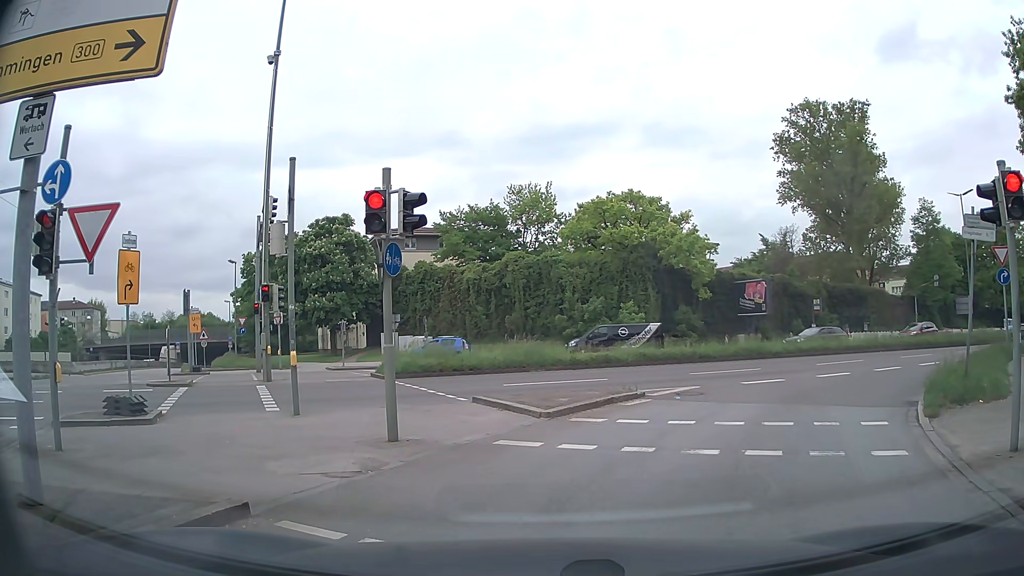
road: trunk_link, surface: asphalt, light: Day
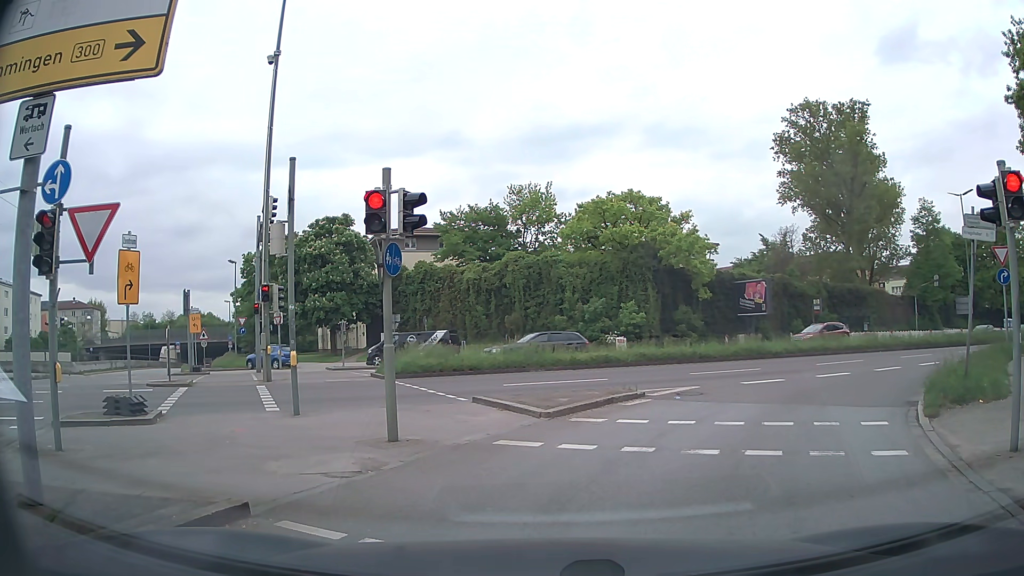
(0.0, 0.0) m; 0°
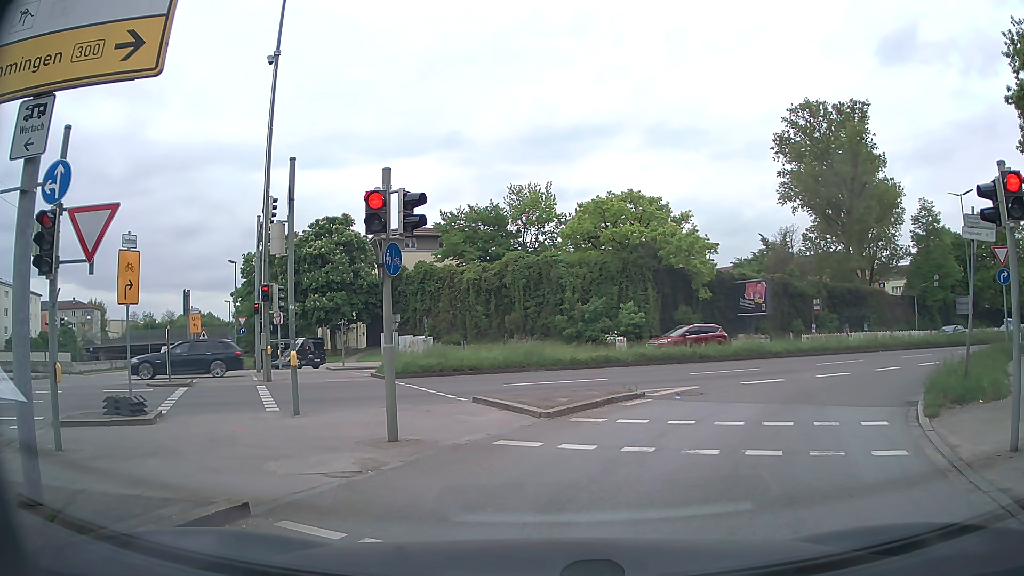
(0.0, 0.0) m; 0°
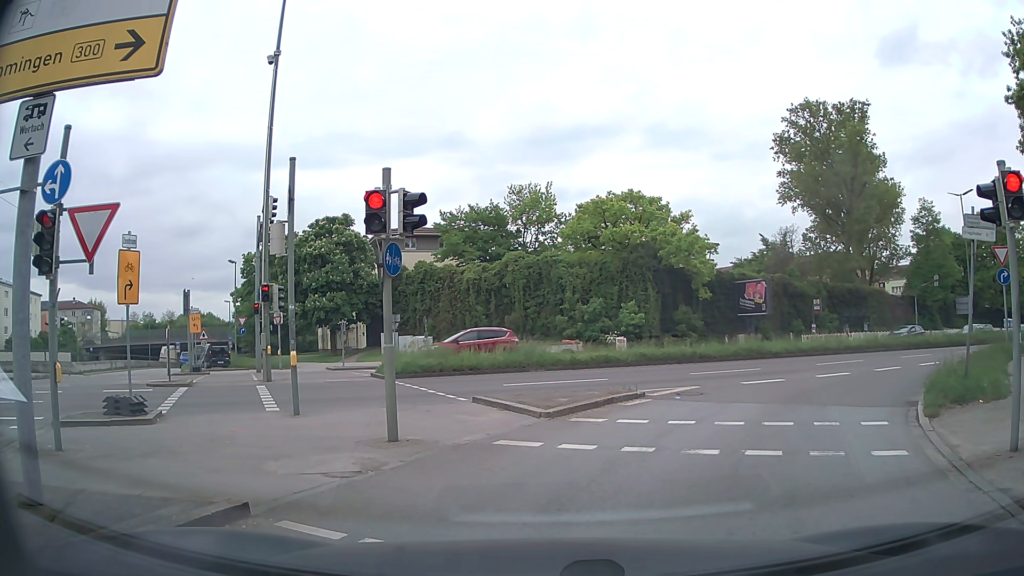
(0.0, 0.0) m; 0°
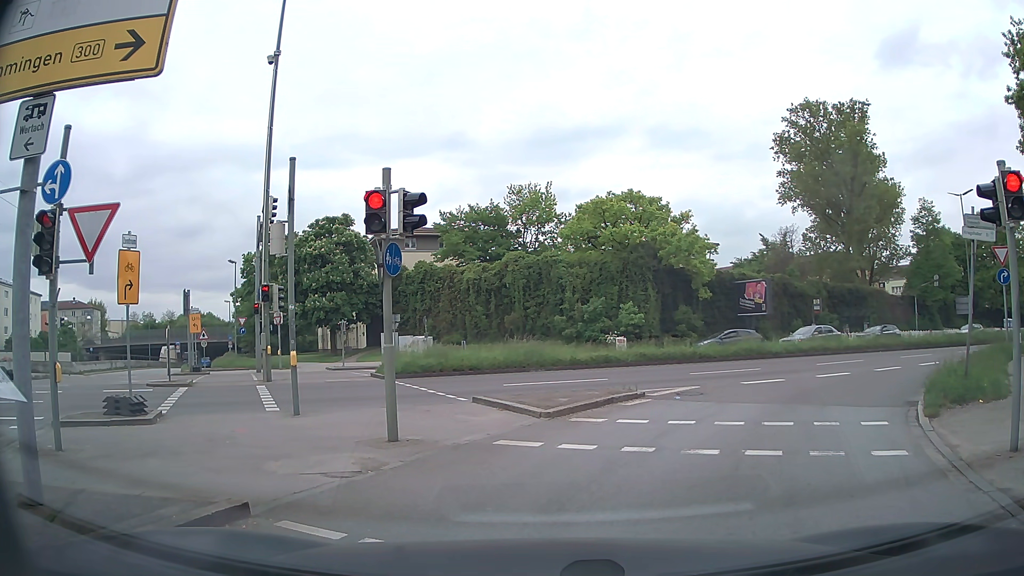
(0.0, 0.0) m; 0°
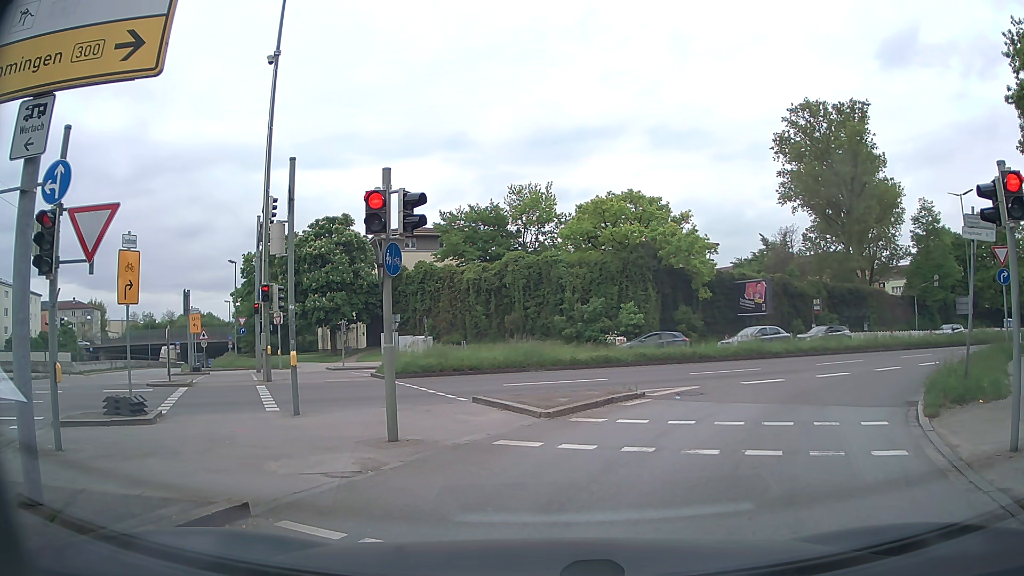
(0.0, 0.0) m; 0°
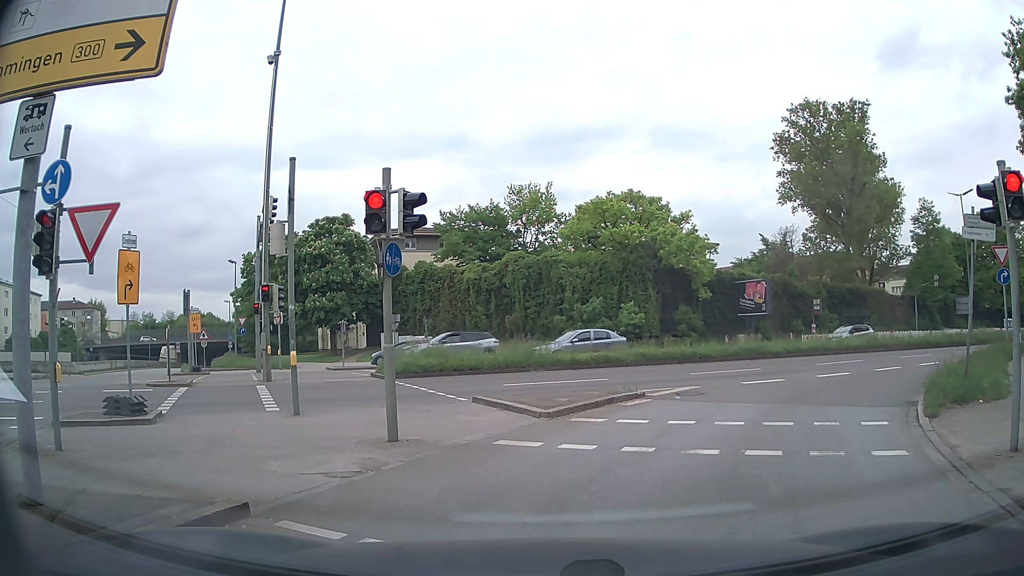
(0.0, 0.0) m; 0°
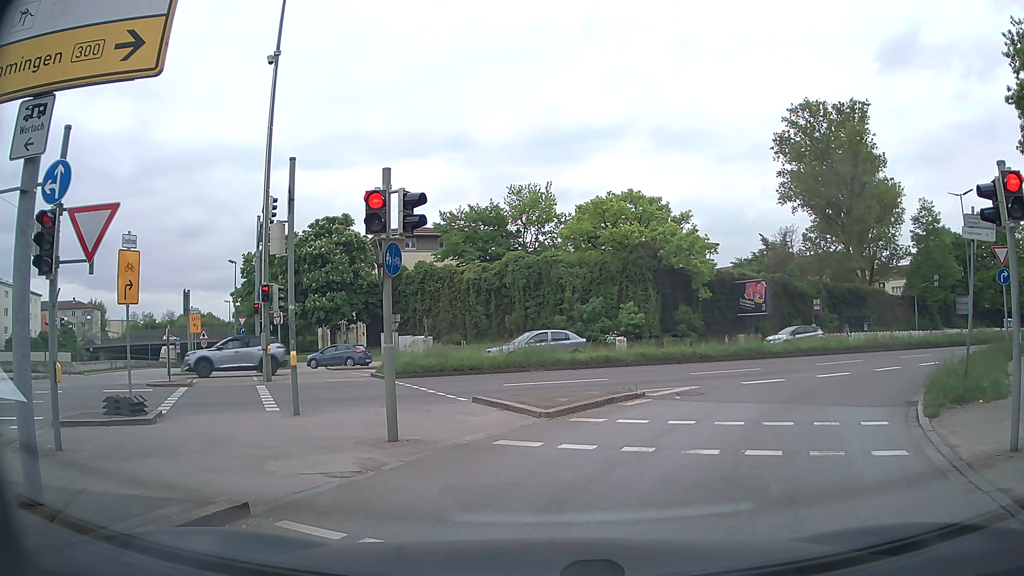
(0.0, 0.0) m; 0°
